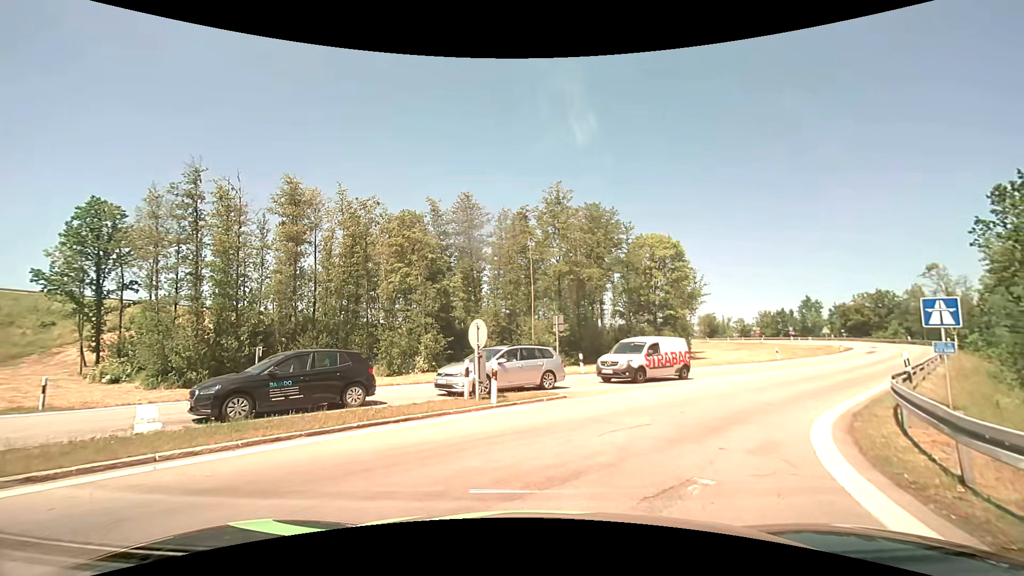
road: motorway_link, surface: asphalt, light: Day
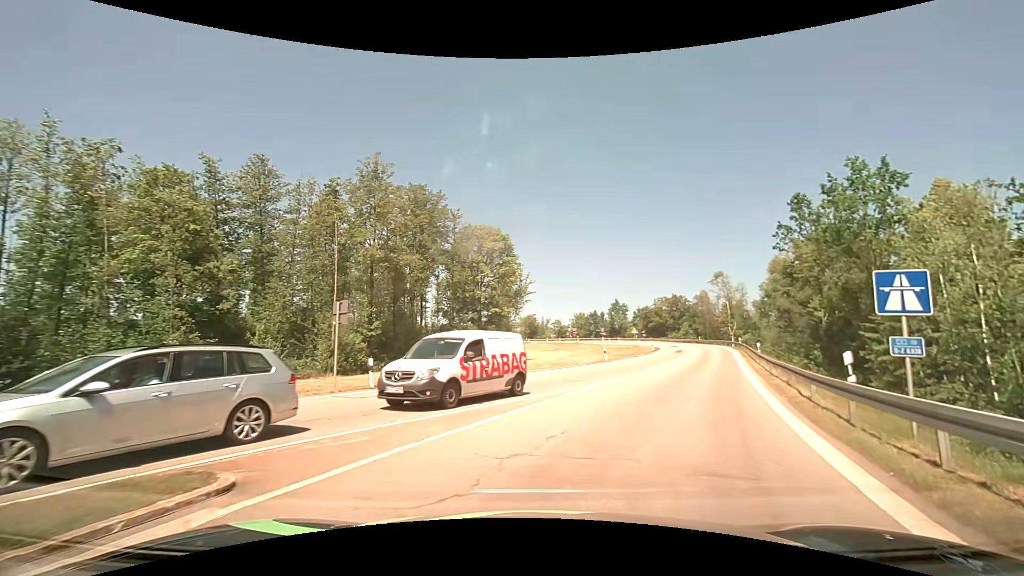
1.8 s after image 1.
(+1.5, +8.5) m; +20°
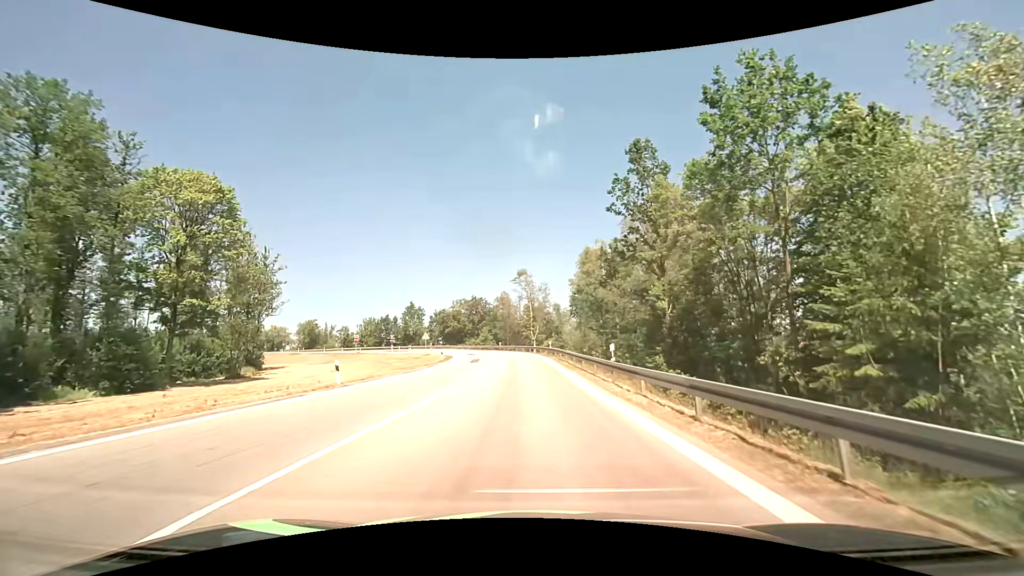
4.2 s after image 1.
(+4.8, +18.2) m; +22°
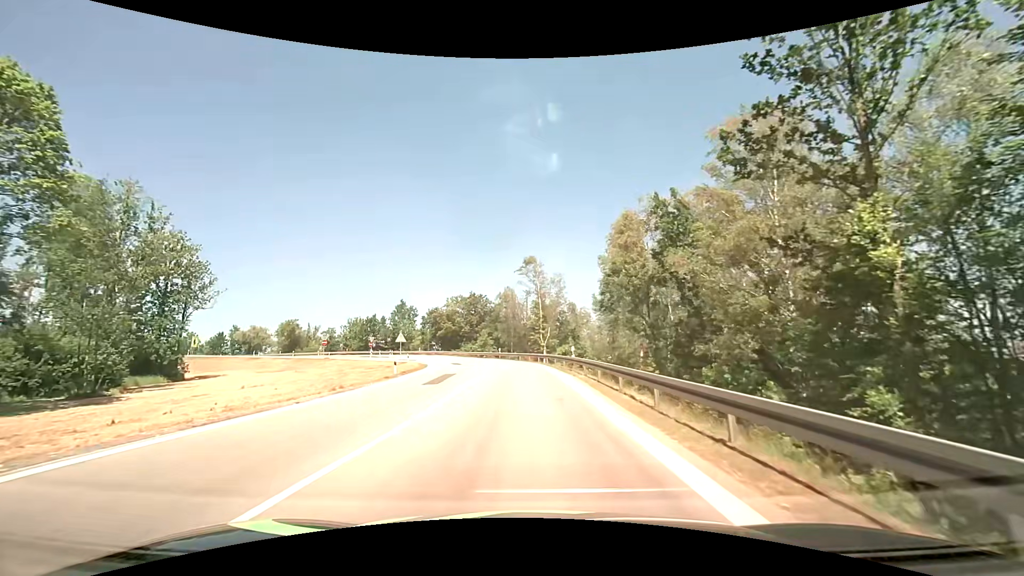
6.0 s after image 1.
(+0.1, +18.4) m; -1°
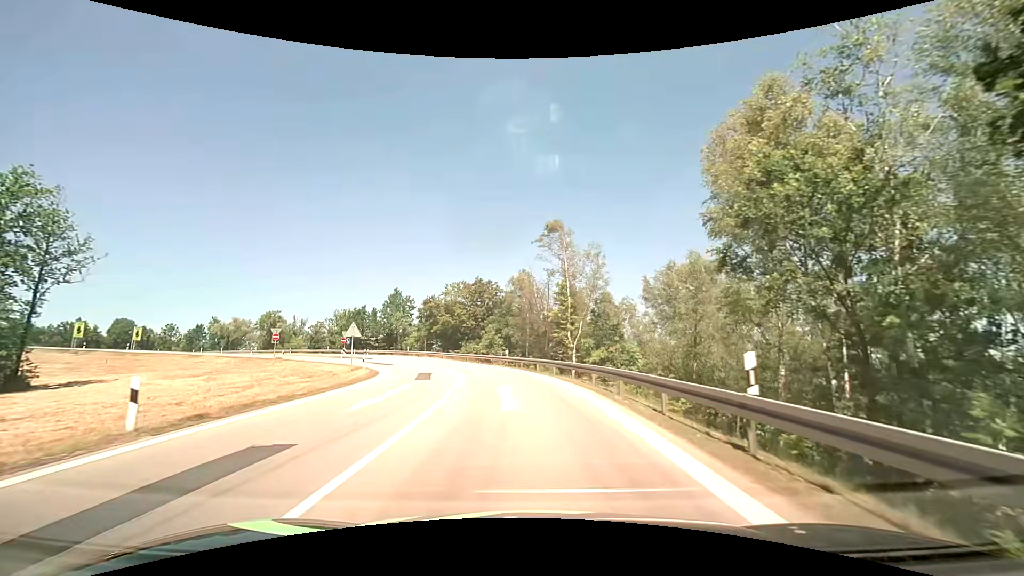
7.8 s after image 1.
(-0.3, +20.3) m; -2°
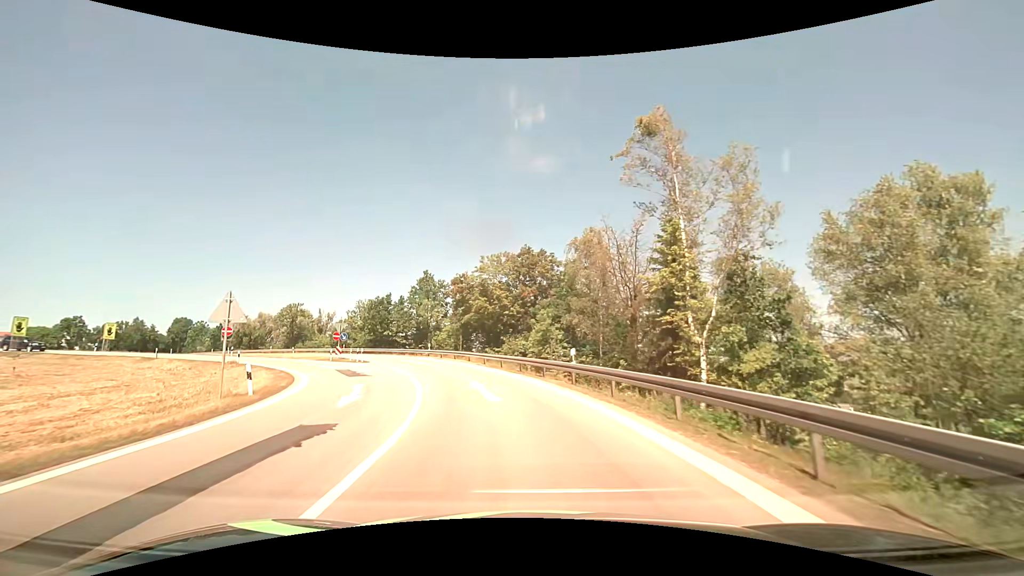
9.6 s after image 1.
(-1.0, +20.9) m; -7°
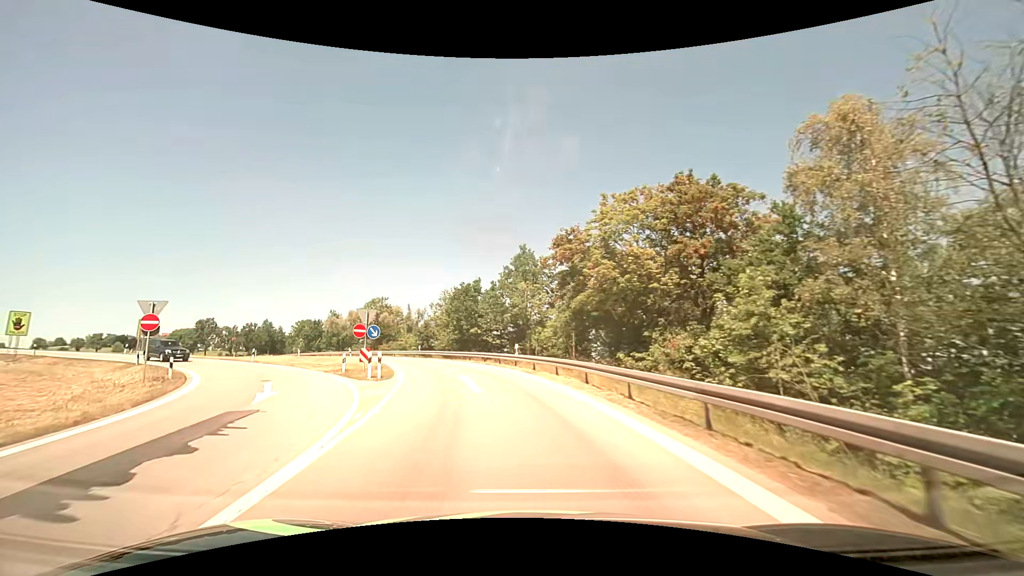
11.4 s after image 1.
(-2.1, +20.9) m; -13°
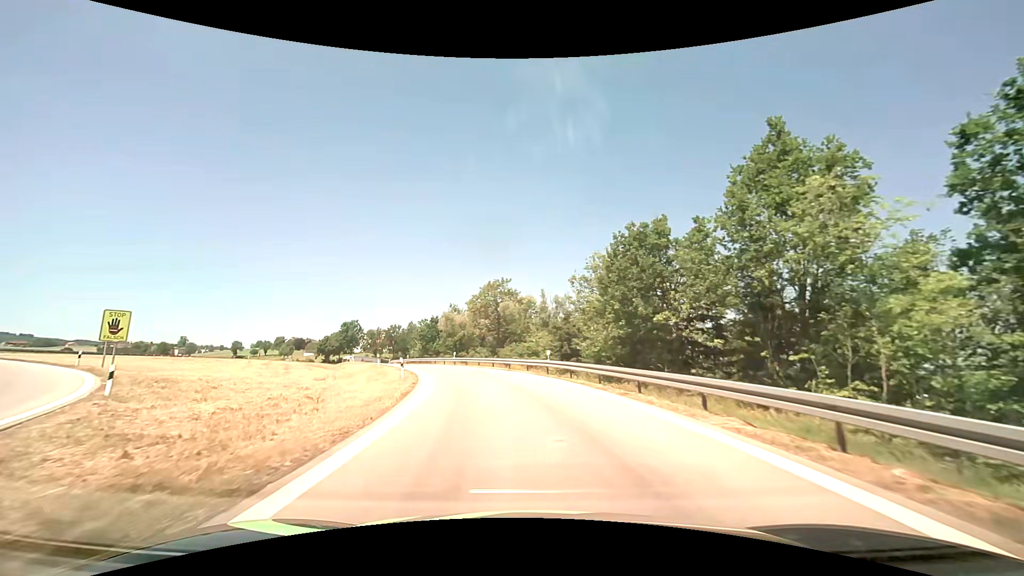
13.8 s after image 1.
(-4.8, +28.1) m; -17°
(0, +10) (-1, +20) (-3, +30) (-6, +39) (-10, +49) (-14, +58) (-19, +67) (-23, +76) (-26, +85) (-30, +94) m
